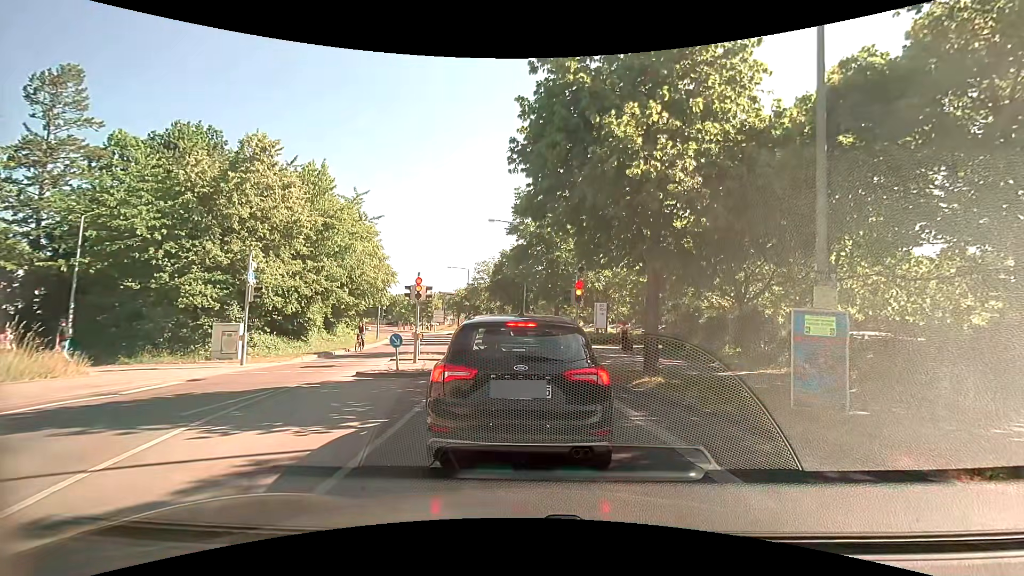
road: tertiary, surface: asphalt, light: Day
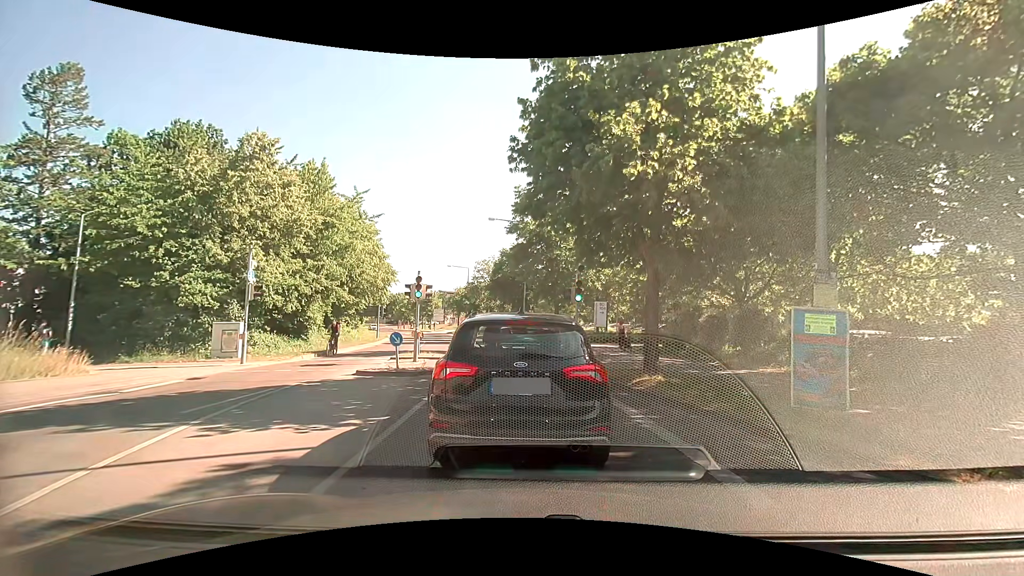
(0.0, 0.0) m; 0°
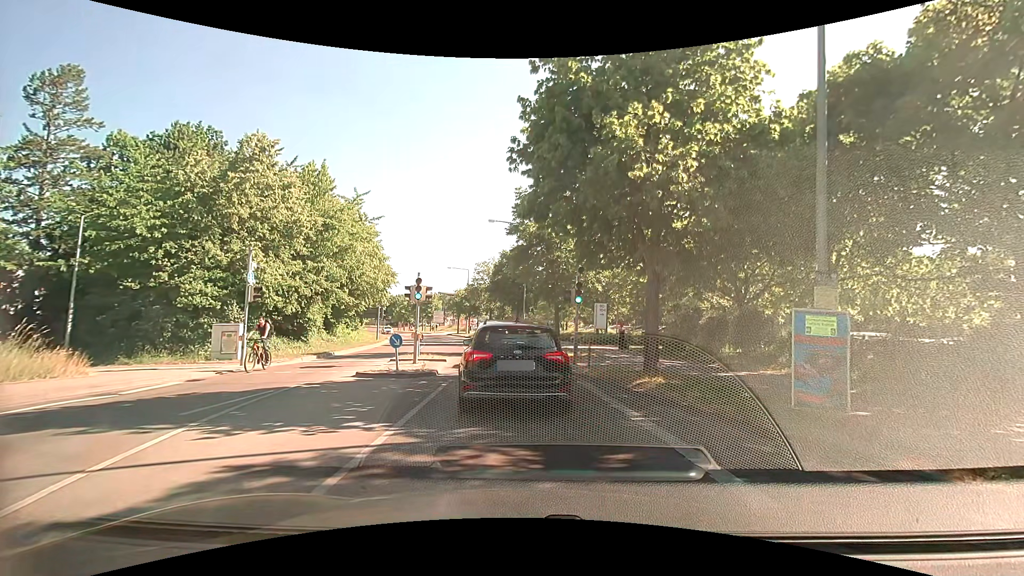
(0.0, 0.0) m; 0°
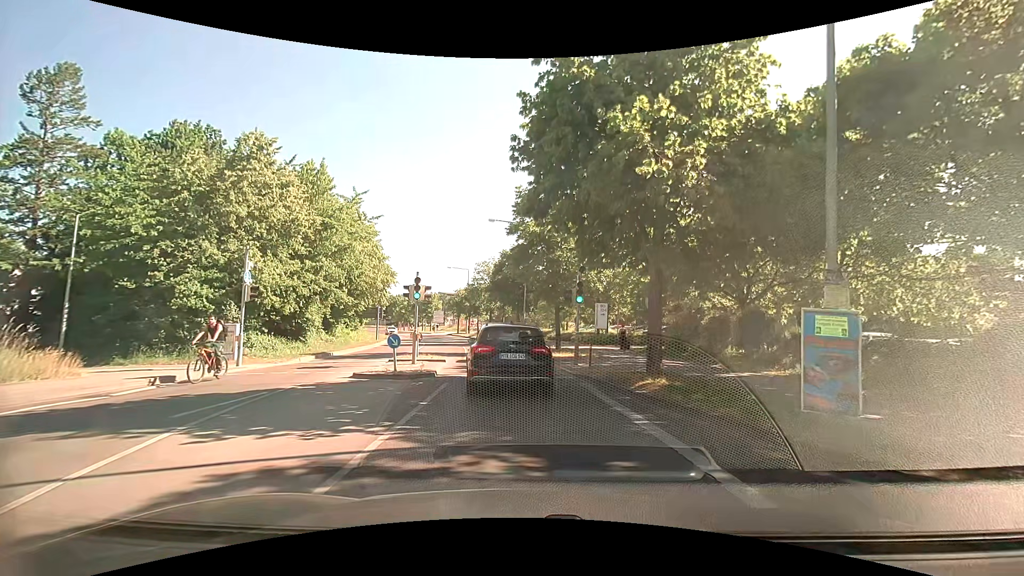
(0.0, +0.3) m; 0°
